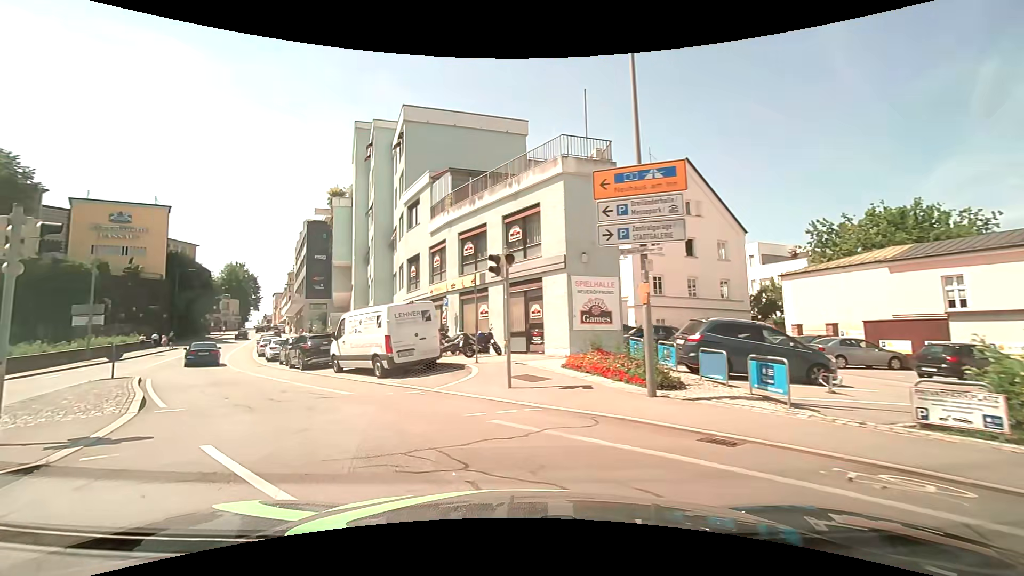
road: tertiary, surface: asphalt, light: Day
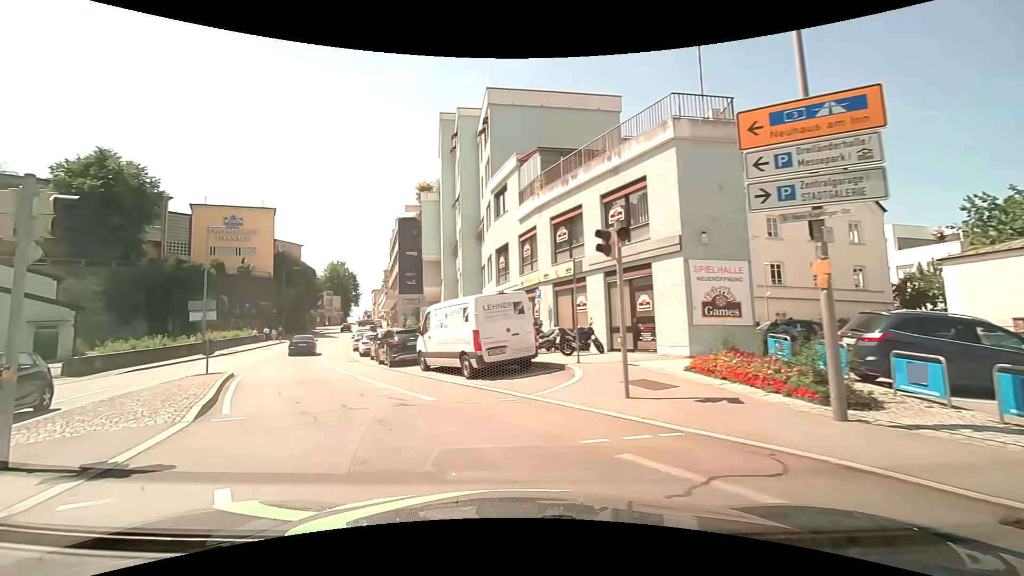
(-0.1, +2.4) m; -9°
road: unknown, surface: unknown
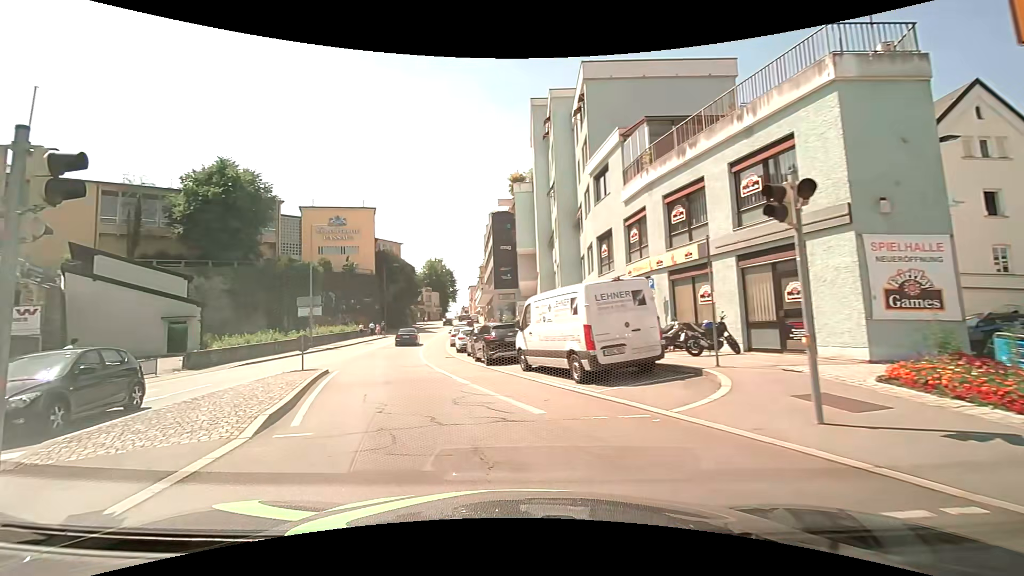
(-0.2, +2.3) m; -10°
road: tertiary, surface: asphalt
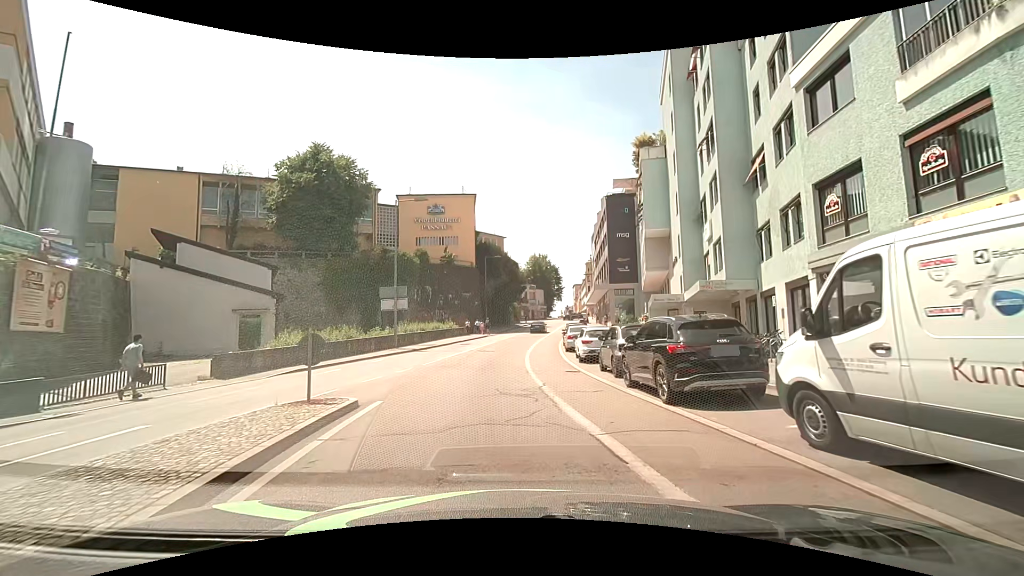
(-1.9, +9.4) m; -12°
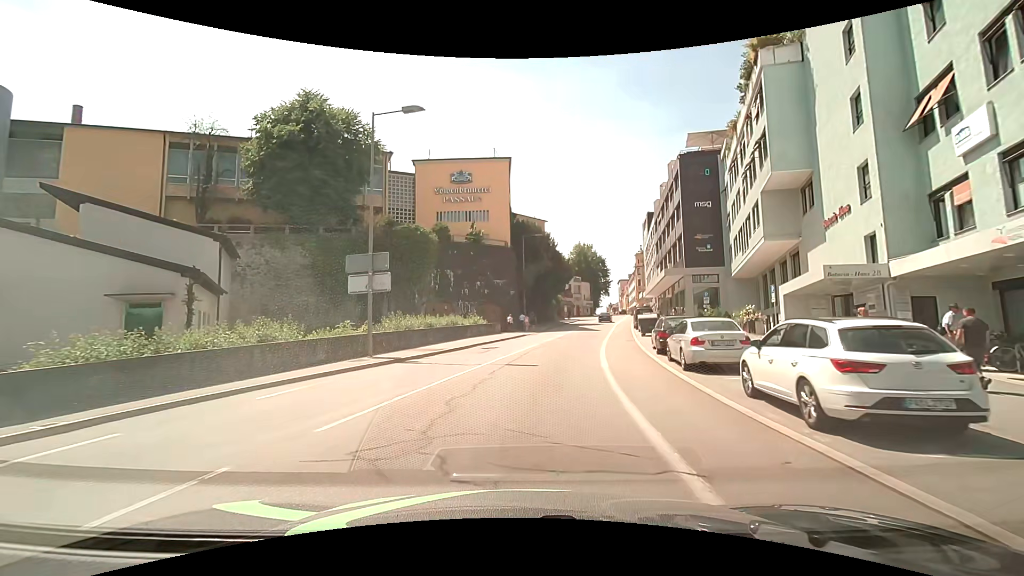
(-0.9, +14.3) m; -5°
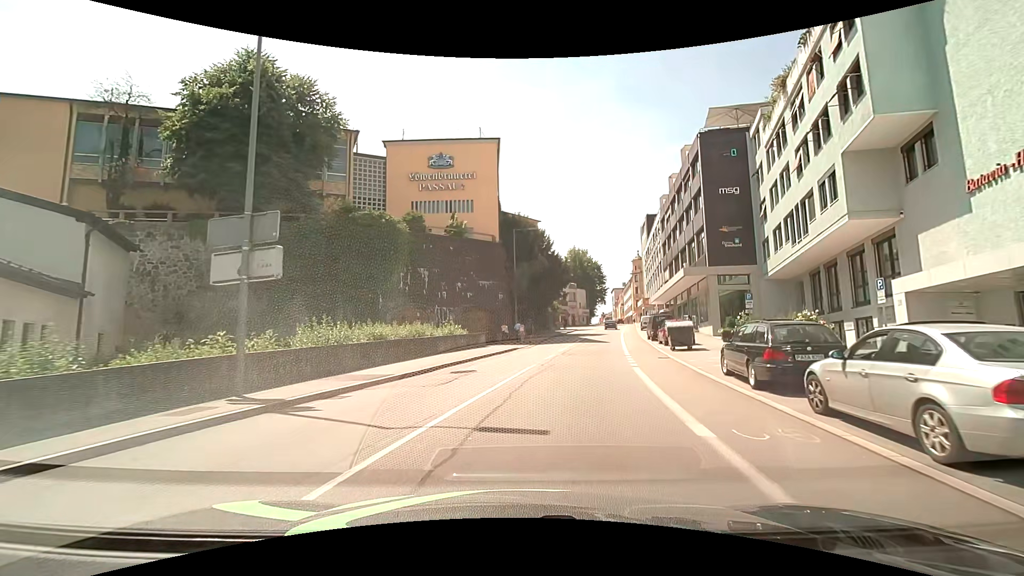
(0.0, +8.7) m; 0°
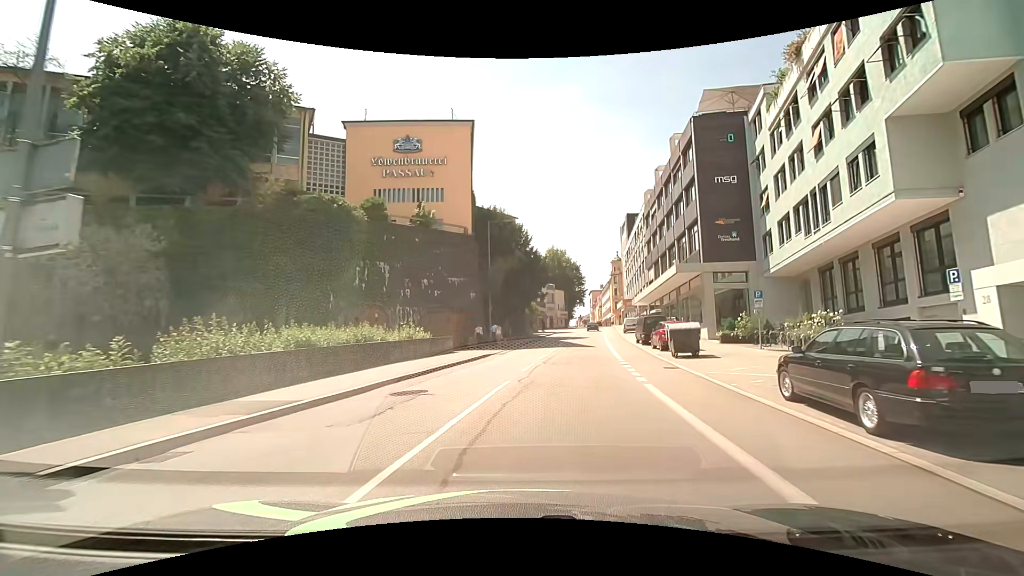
(+0.1, +4.6) m; +2°
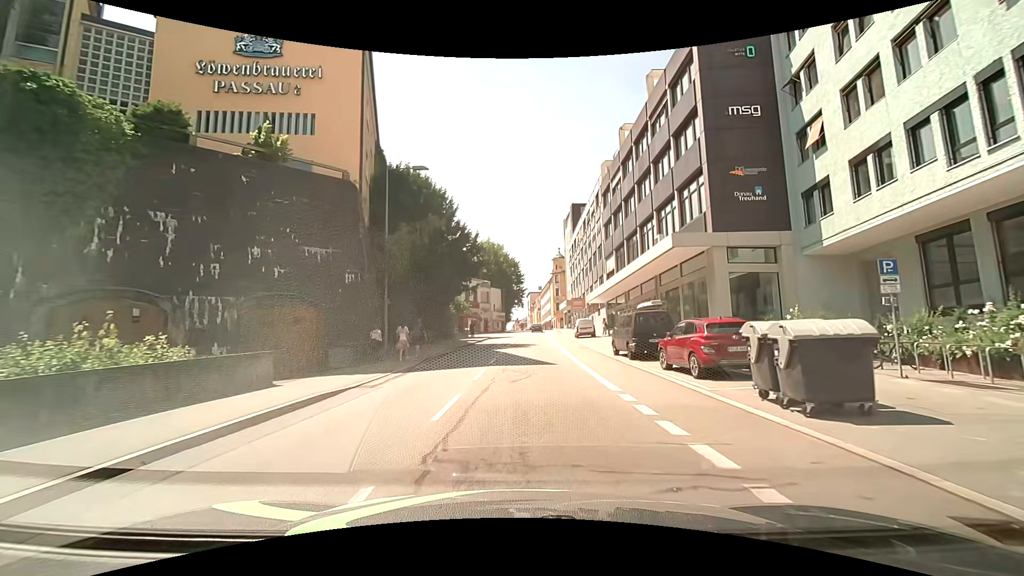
(+1.2, +14.2) m; +7°
(0, +10) (+1, +20) (+2, +30) (+2, +40) (+3, +50) (+3, +60) (+4, +70) (+4, +80) (+5, +90) (+5, +100) m
